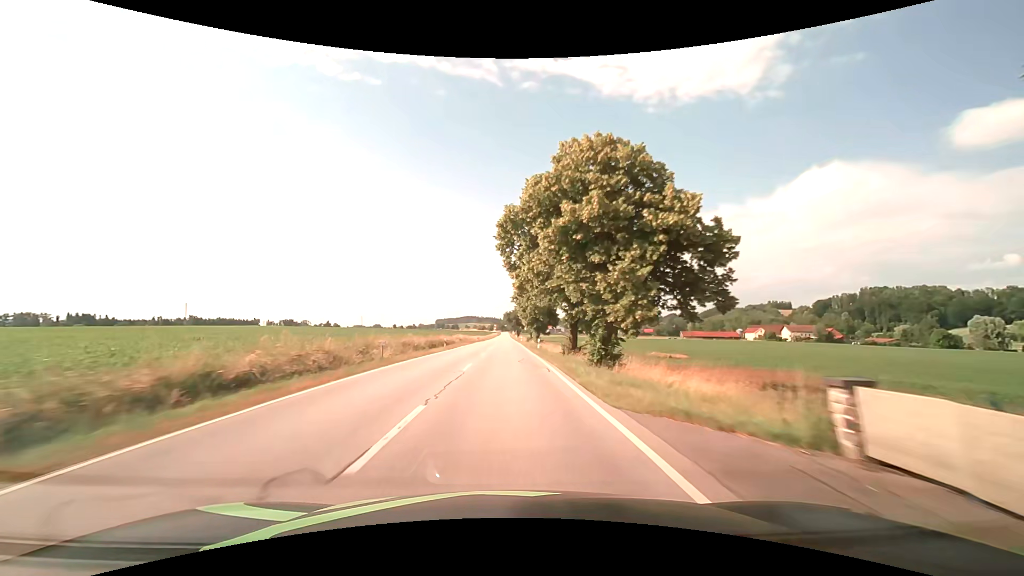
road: secondary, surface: asphalt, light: Day
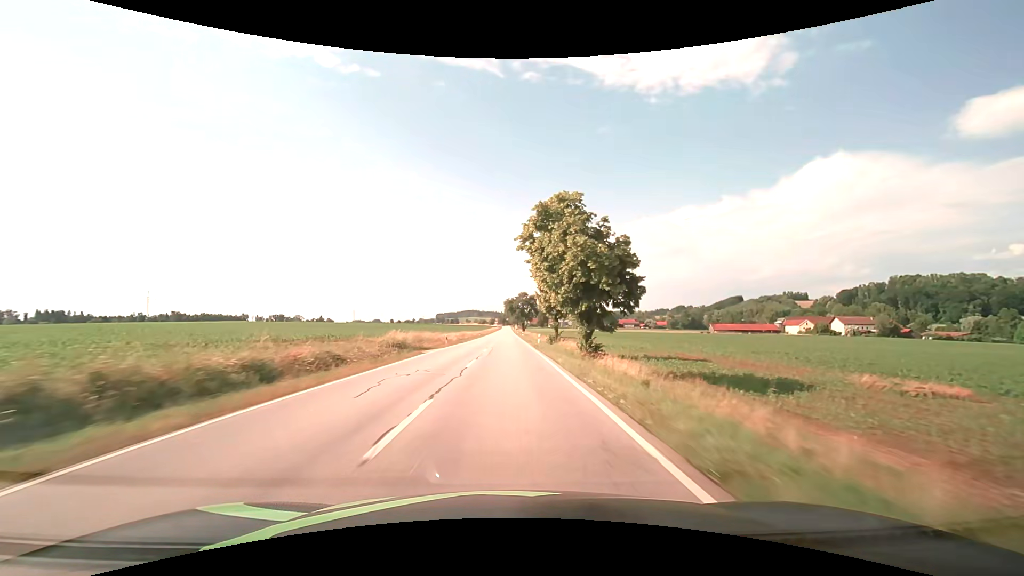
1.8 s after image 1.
(-0.1, +47.5) m; 0°
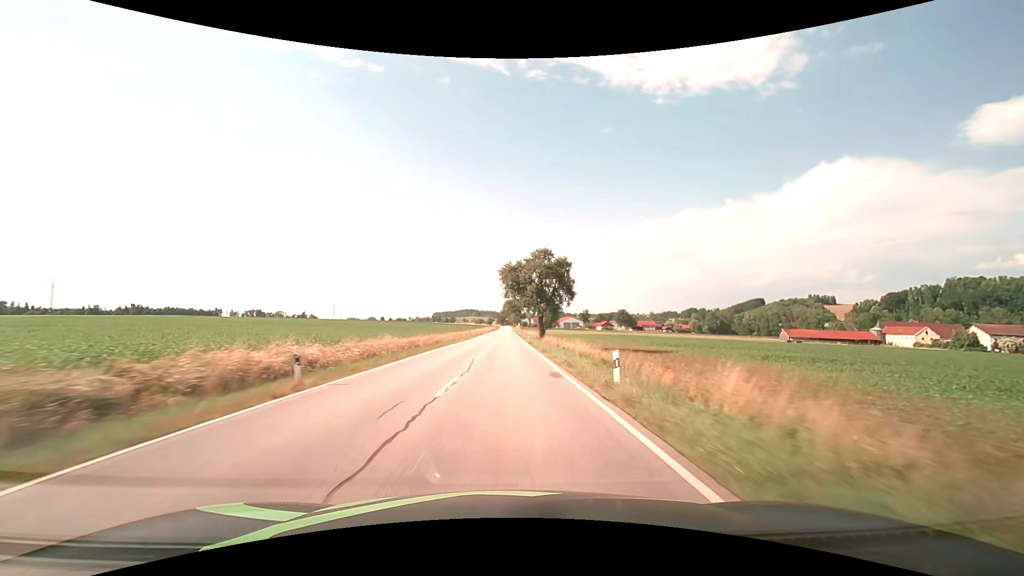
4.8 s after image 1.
(-0.1, +79.3) m; 0°
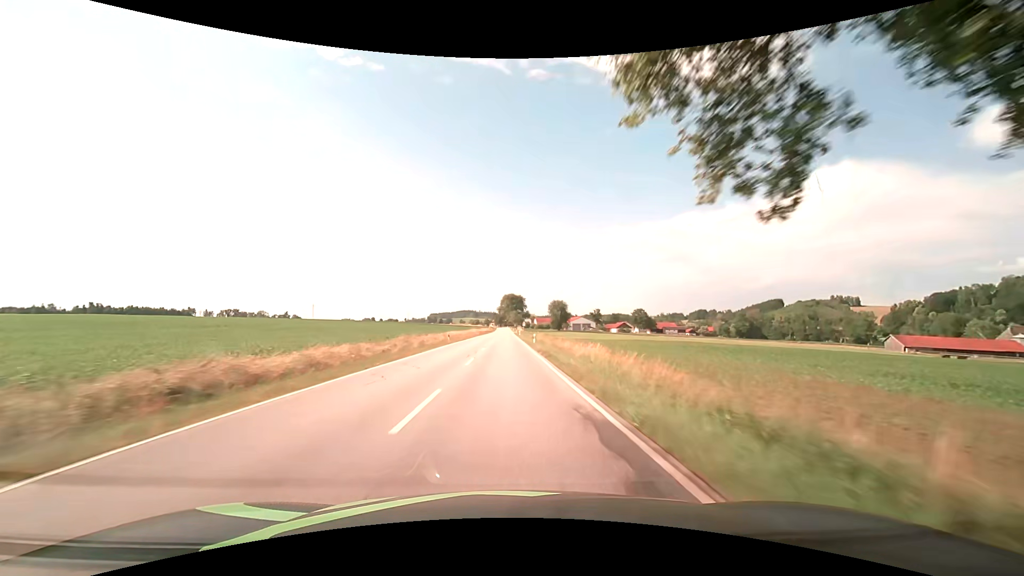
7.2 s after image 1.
(+0.2, +63.3) m; 0°
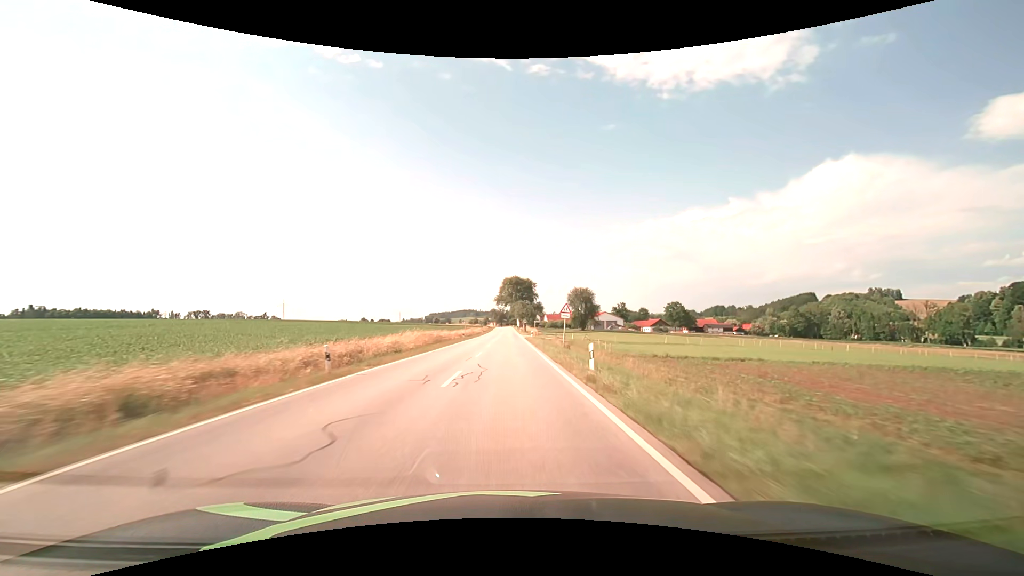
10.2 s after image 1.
(+0.4, +78.9) m; 0°
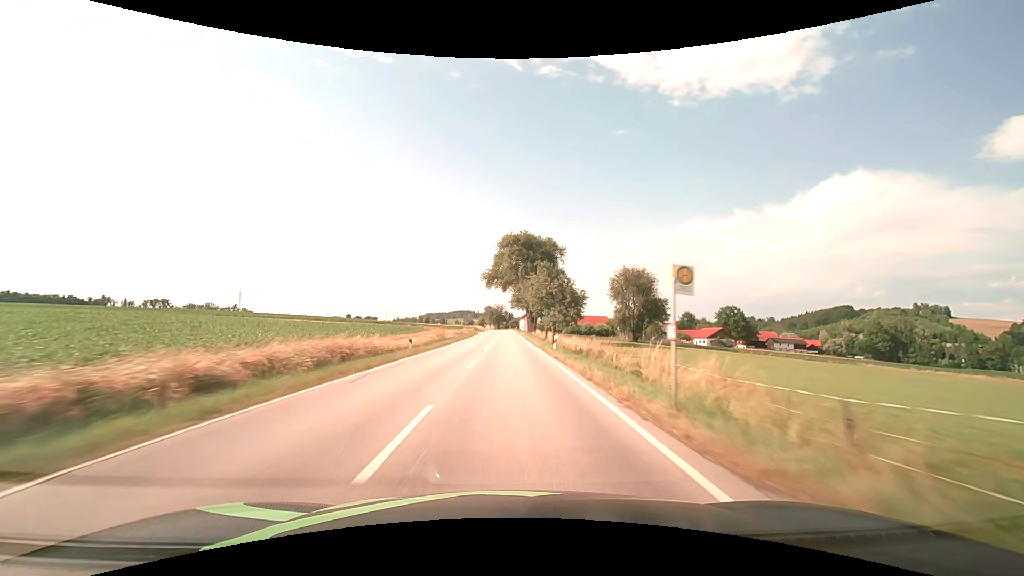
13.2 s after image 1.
(-0.1, +80.3) m; 0°
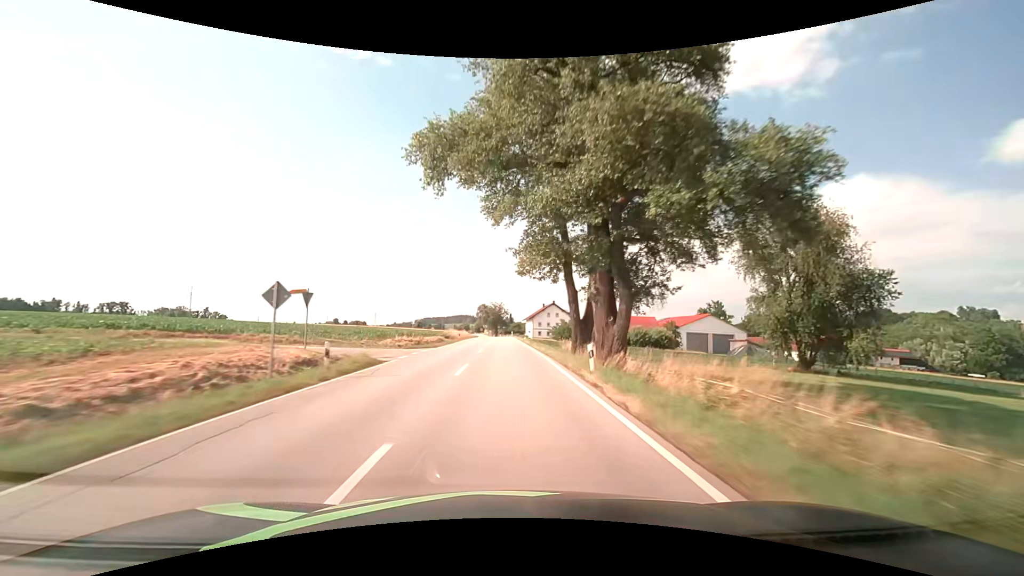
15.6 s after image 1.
(0.0, +64.0) m; 0°
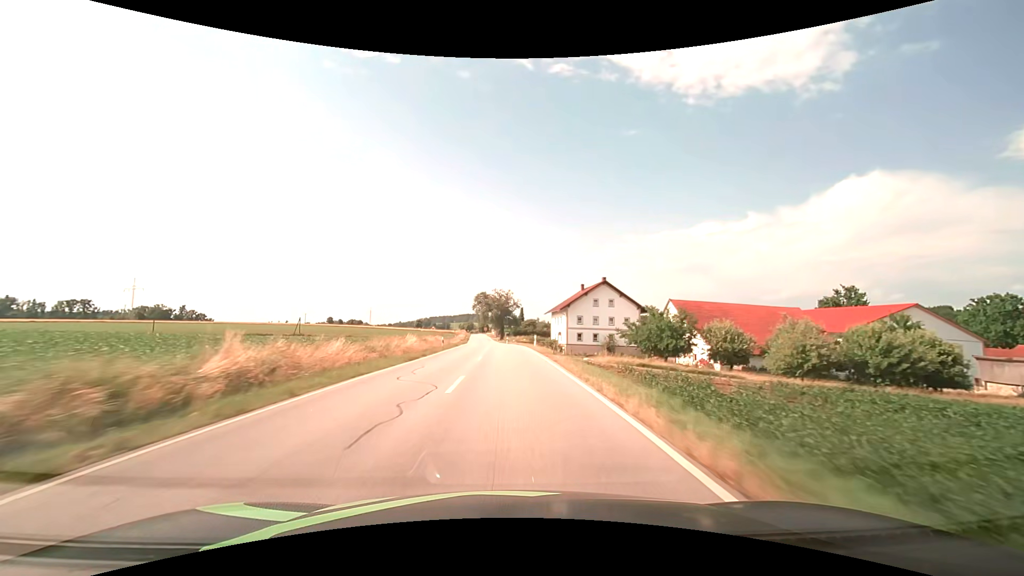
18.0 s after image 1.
(-0.6, +63.7) m; -1°
(0, +10) (0, +20) (0, +30) (0, +40) (-1, +50) (-1, +60) (-2, +70) (-2, +80) (-3, +90) (-3, +100) m
